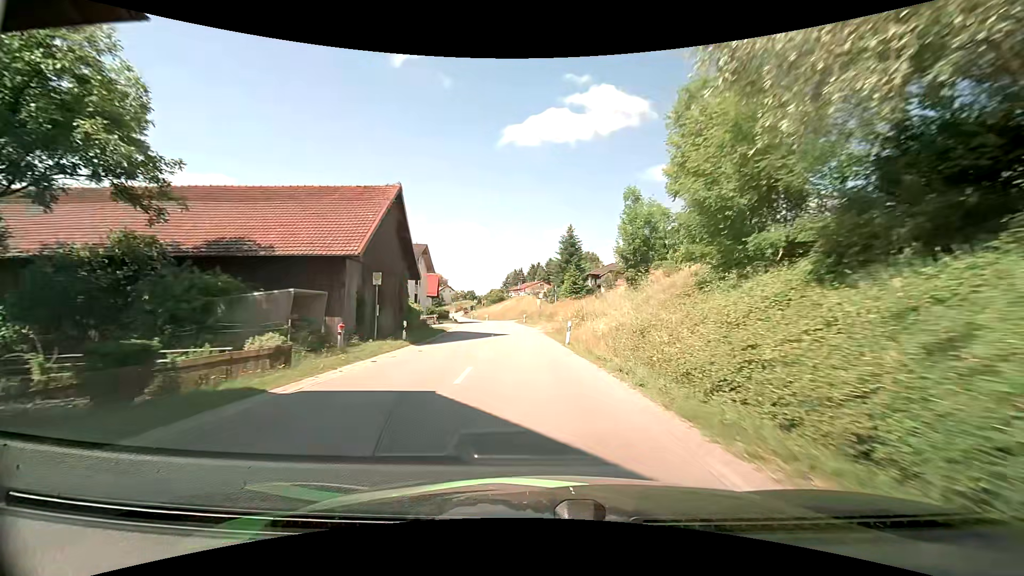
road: secondary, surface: asphalt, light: Day
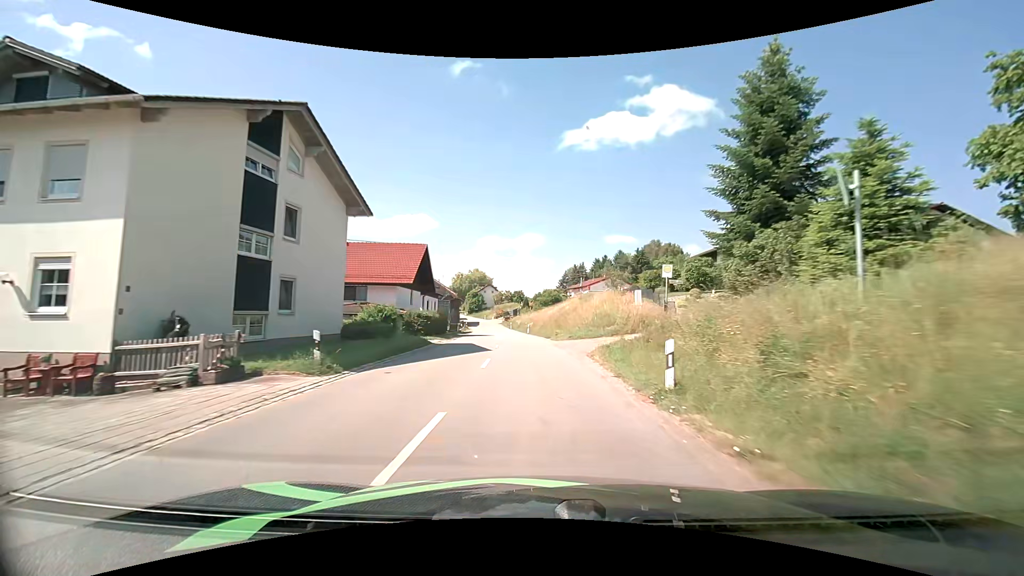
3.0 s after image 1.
(-2.5, +42.2) m; -7°
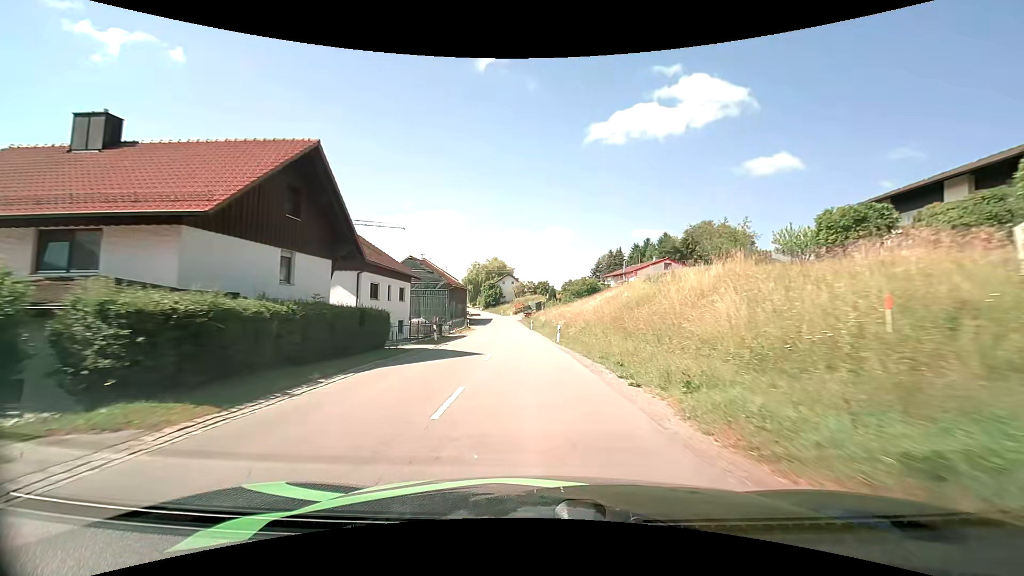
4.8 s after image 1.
(-0.7, +24.6) m; -3°
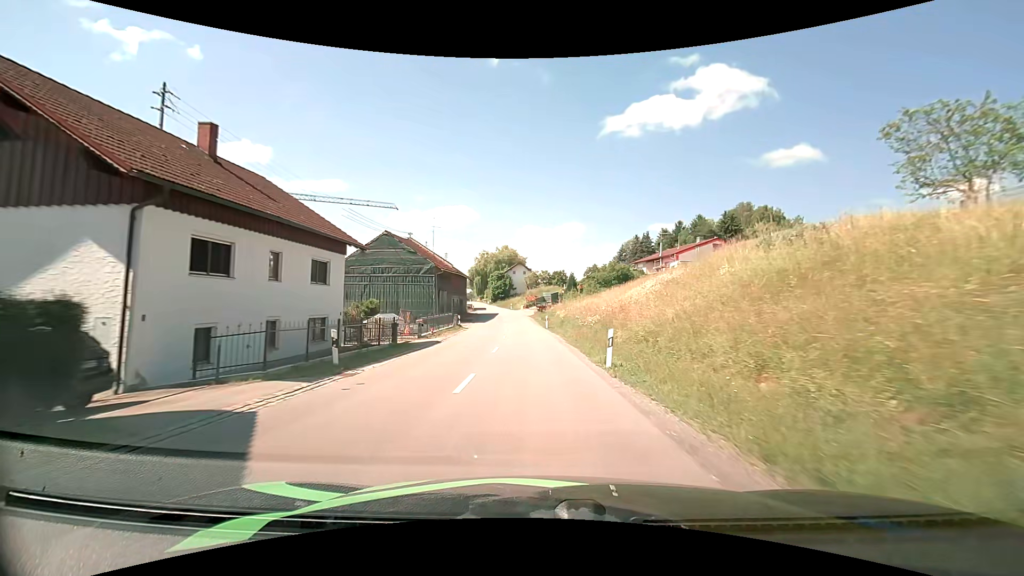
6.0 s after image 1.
(-0.3, +16.0) m; -1°
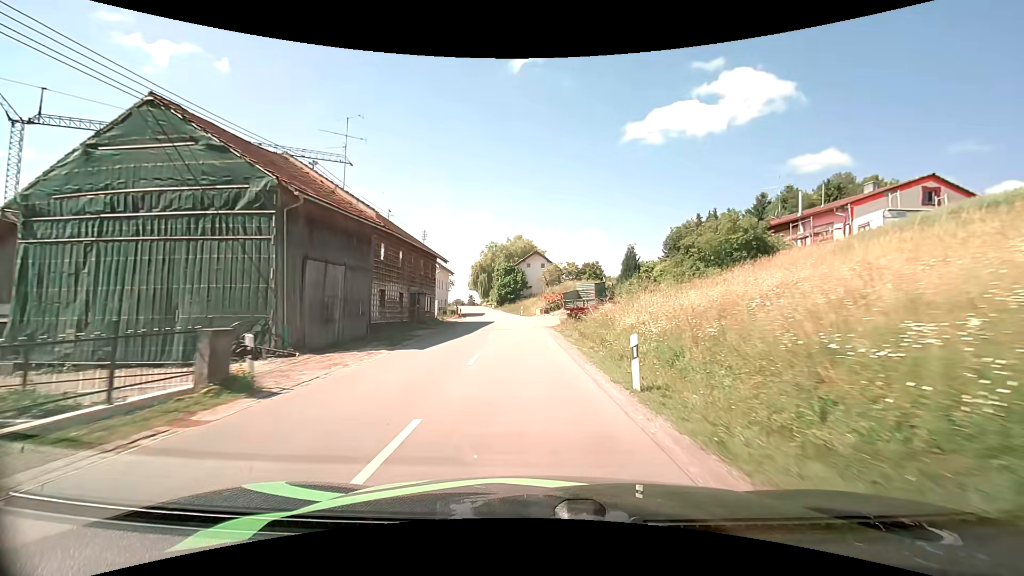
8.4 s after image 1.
(-0.8, +32.5) m; -3°
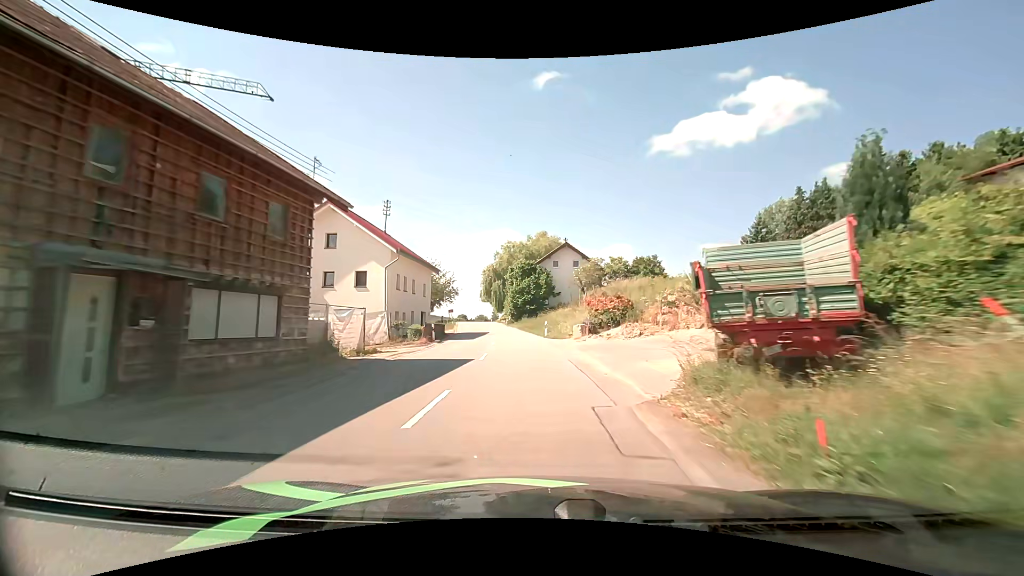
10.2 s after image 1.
(-0.5, +24.8) m; -3°
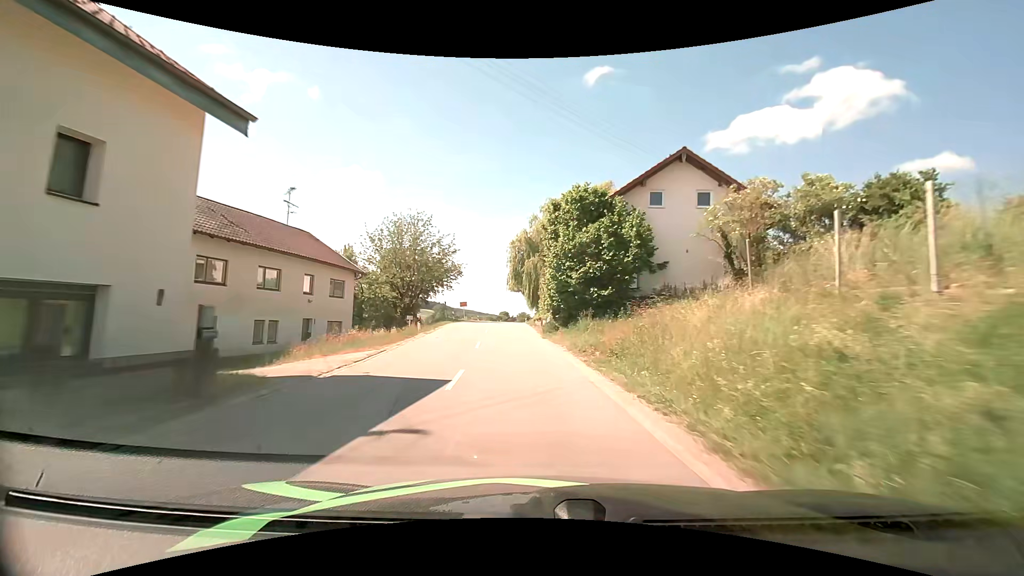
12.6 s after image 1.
(-1.5, +33.8) m; -5°
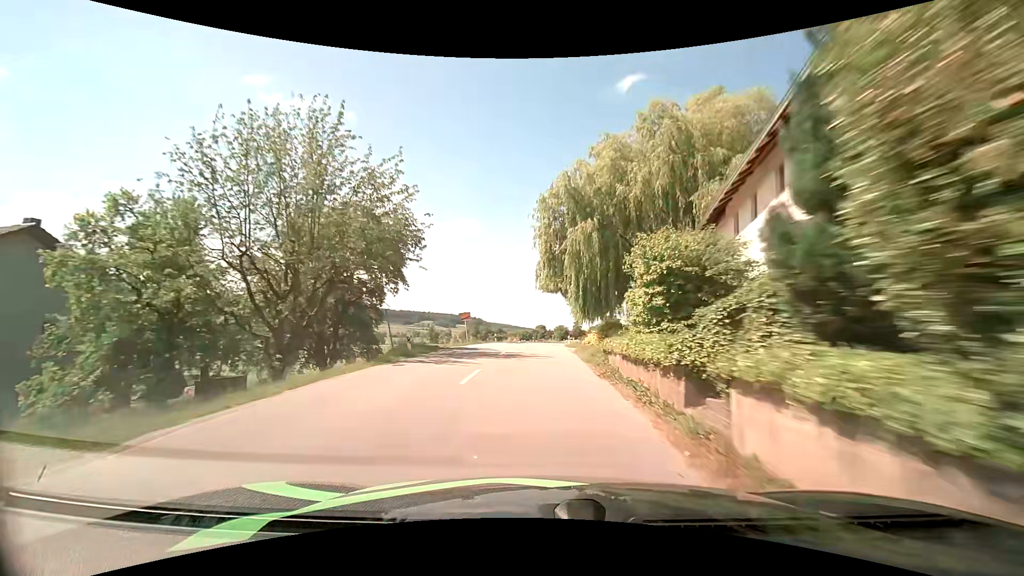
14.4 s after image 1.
(-1.1, +26.3) m; -5°
(0, +10) (0, +20) (0, +30) (+1, +40) (+1, +50) (+2, +60) (+3, +70) (+4, +80) (+6, +90) (+8, +99) m
